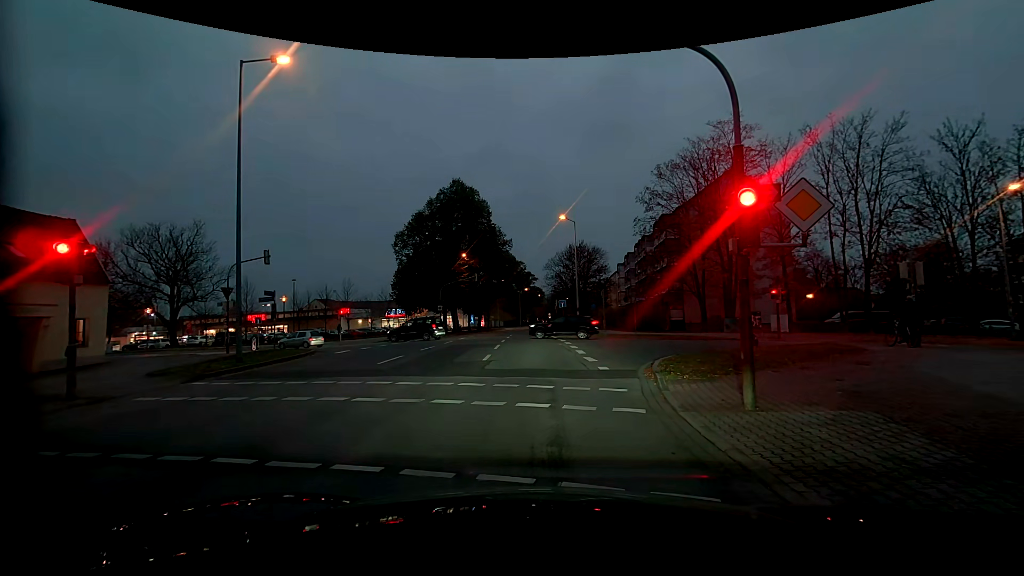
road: residential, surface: asphalt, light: Dusk
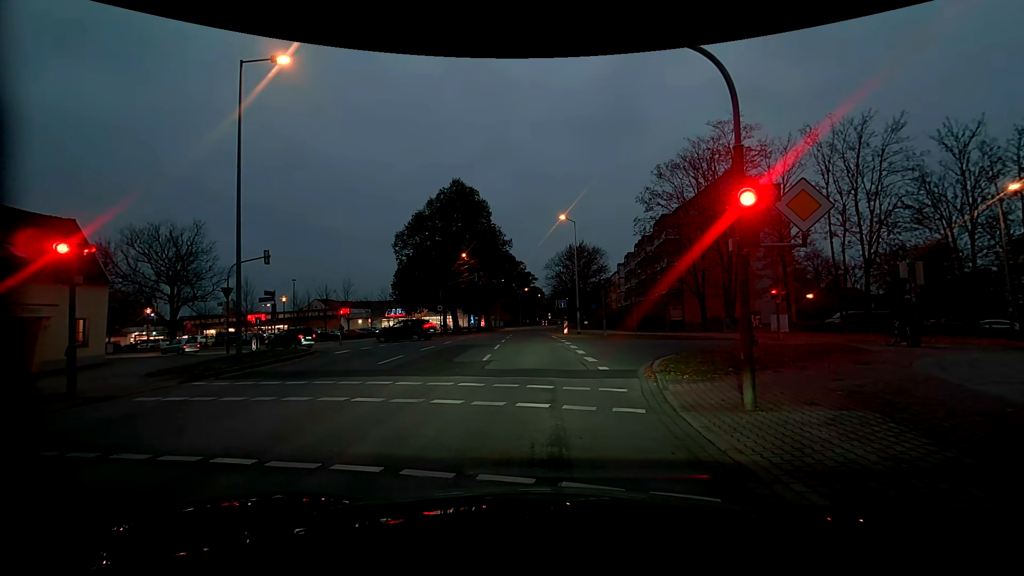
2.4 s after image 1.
(0.0, 0.0) m; 0°
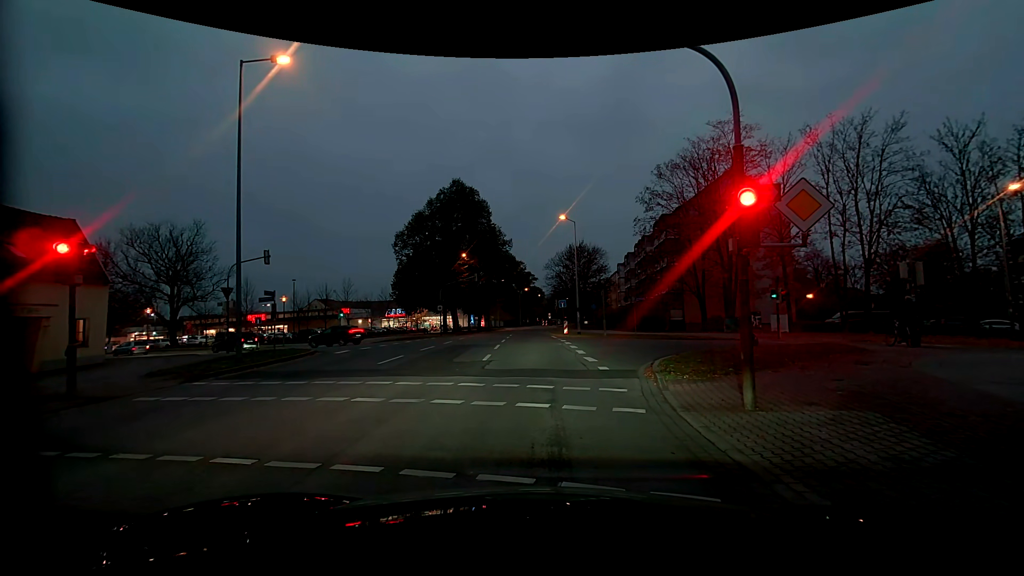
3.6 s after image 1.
(0.0, 0.0) m; 0°
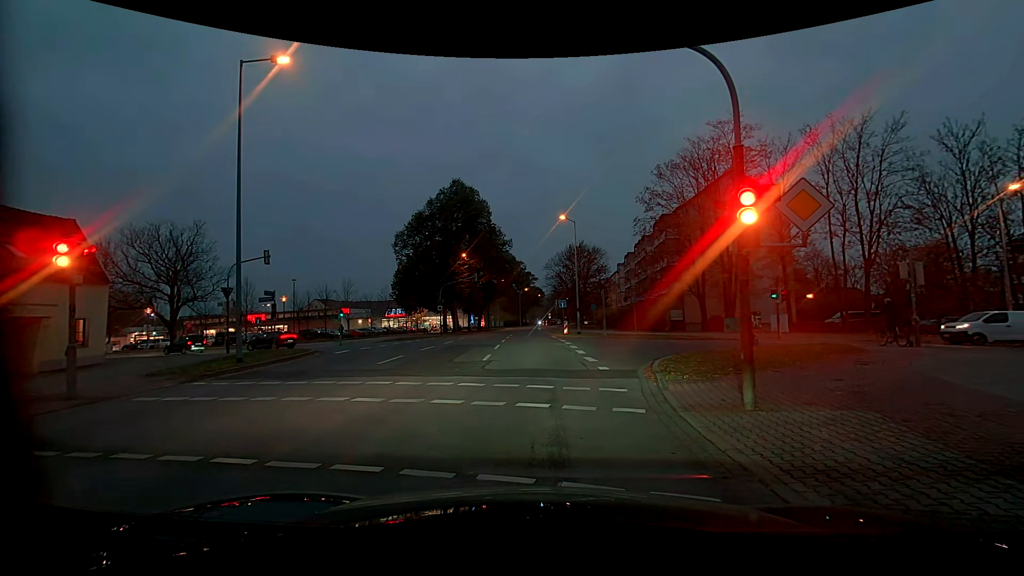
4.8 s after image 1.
(0.0, 0.0) m; 0°
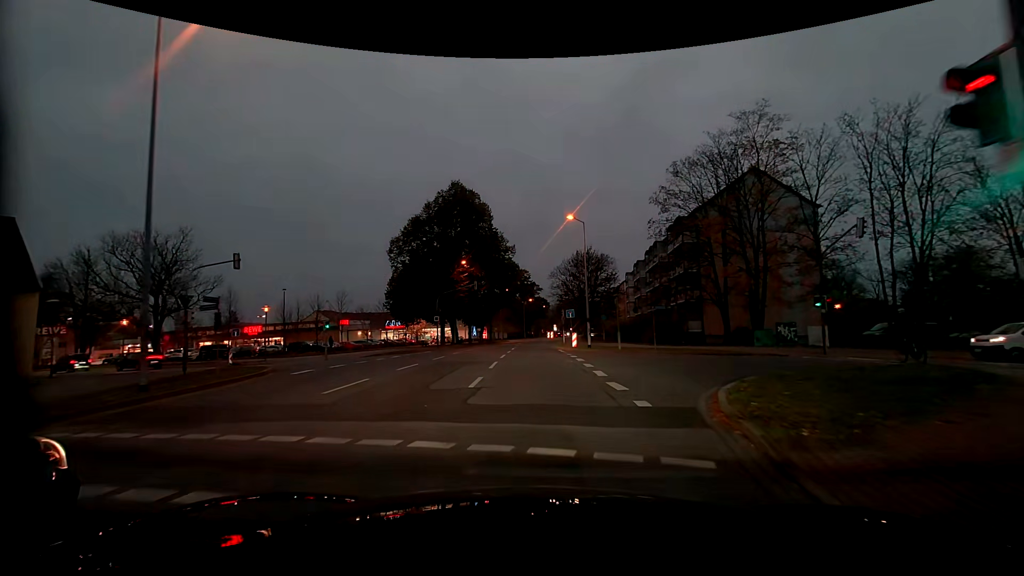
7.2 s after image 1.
(-0.1, +5.1) m; -1°
